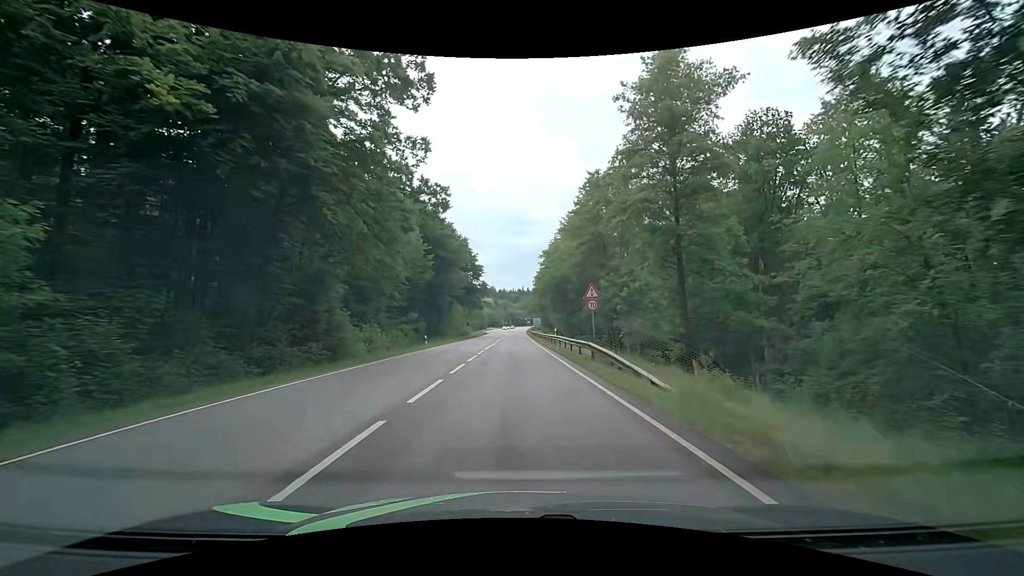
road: secondary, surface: asphalt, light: Day
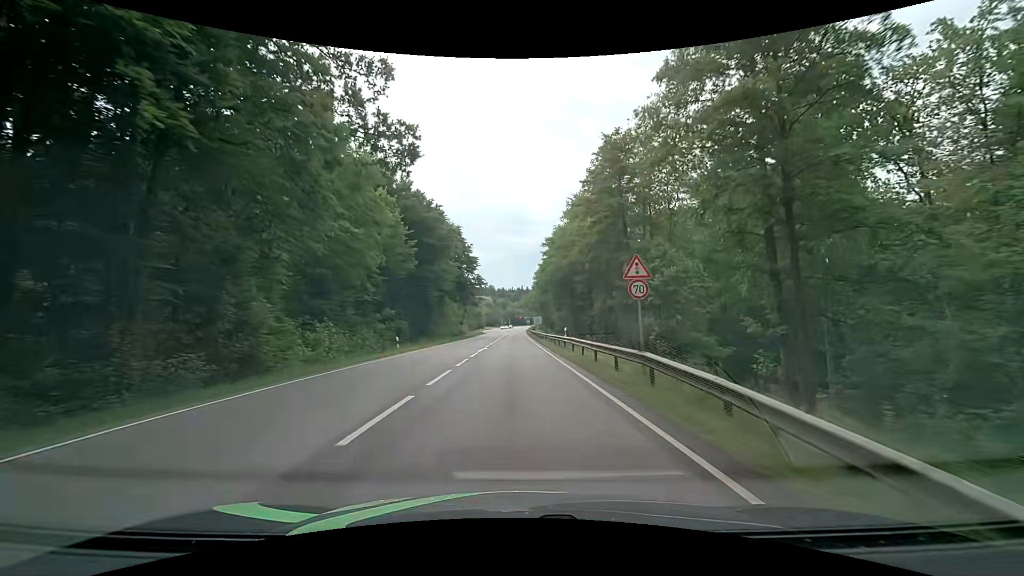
(0.0, +9.4) m; 0°
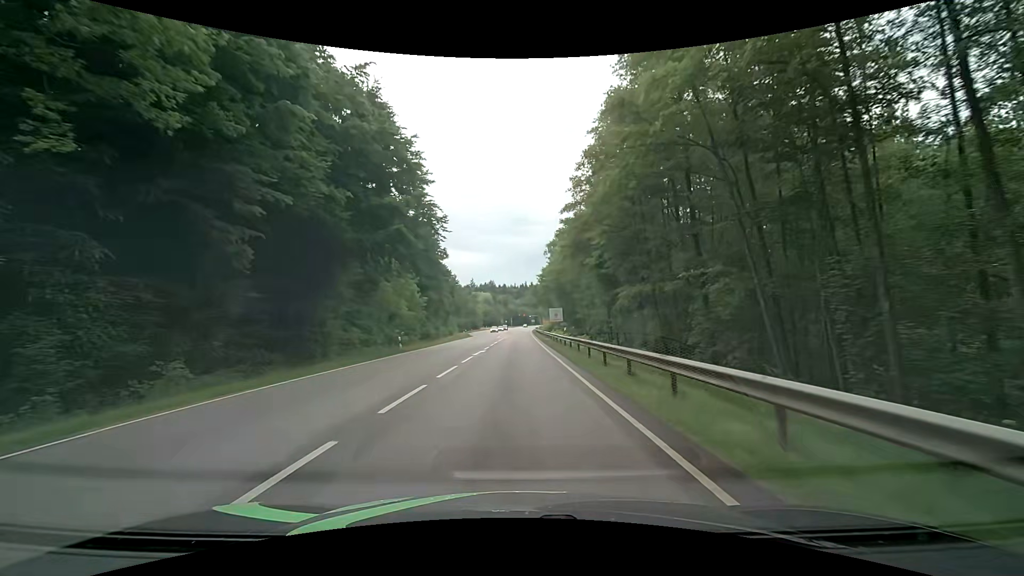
(-0.3, +45.9) m; -1°
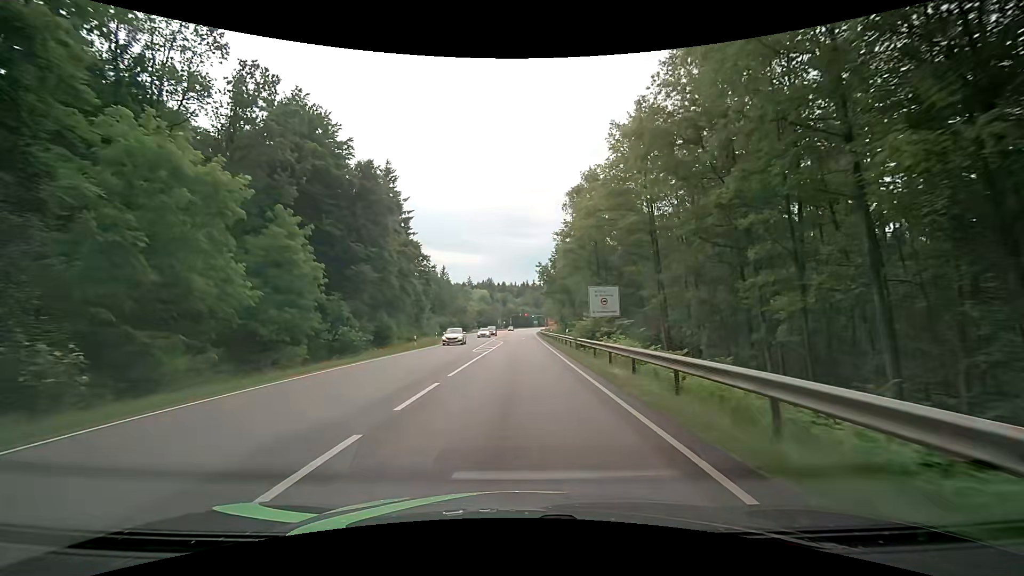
(+0.1, +35.6) m; -1°
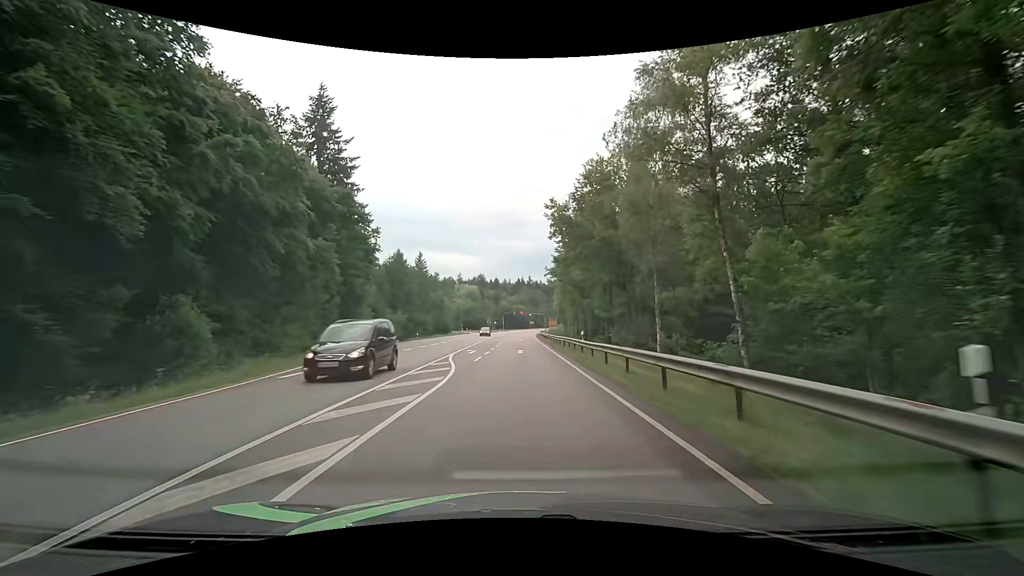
(+0.7, +34.9) m; +1°
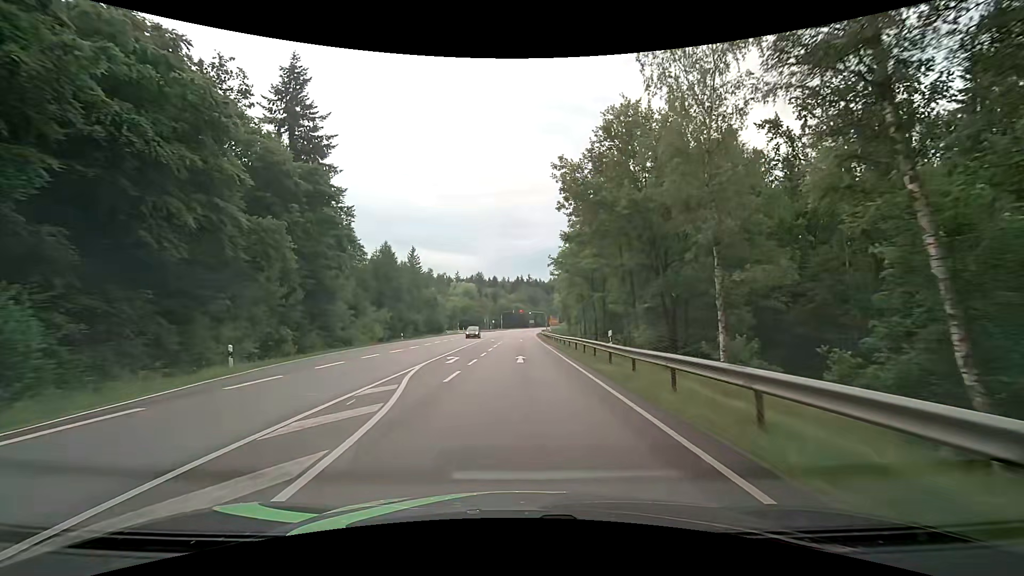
(0.0, +8.7) m; 0°
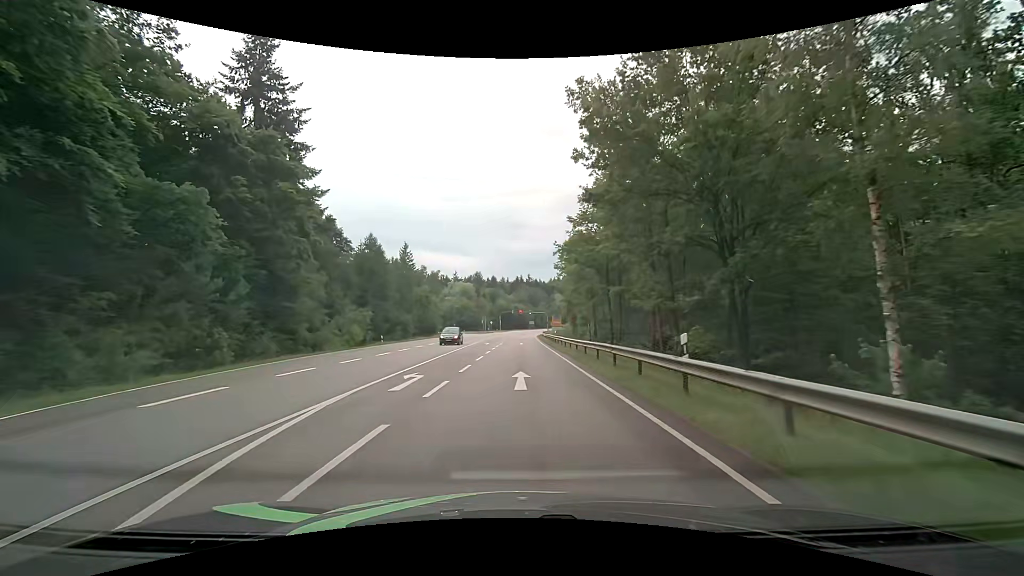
(0.0, +8.7) m; 0°
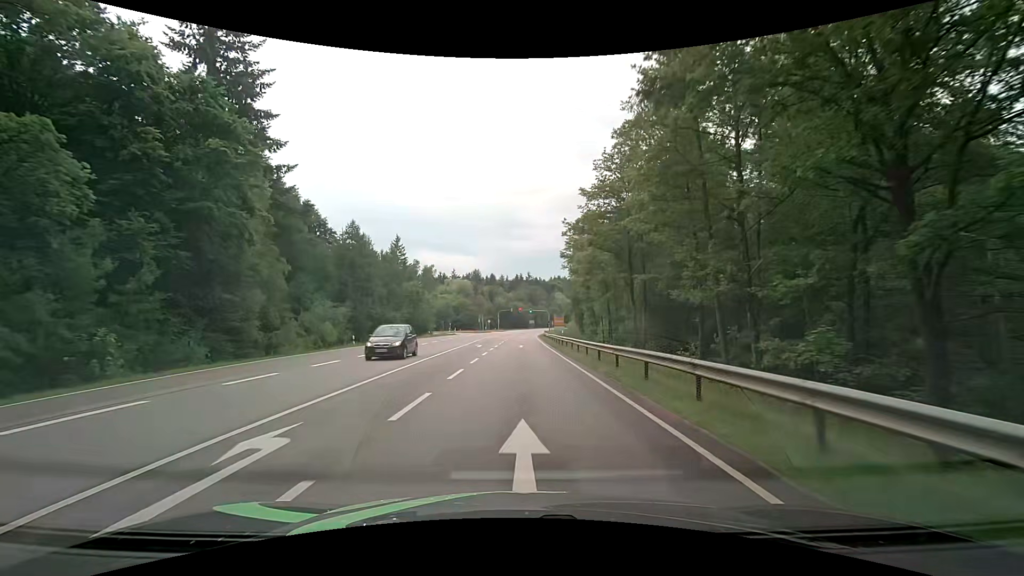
(0.0, +8.7) m; +1°
(0, +10) (0, +20) (0, +30) (0, +40) (0, +50) (0, +60) (0, +70) (0, +80) (0, +90) (+1, +100) m
